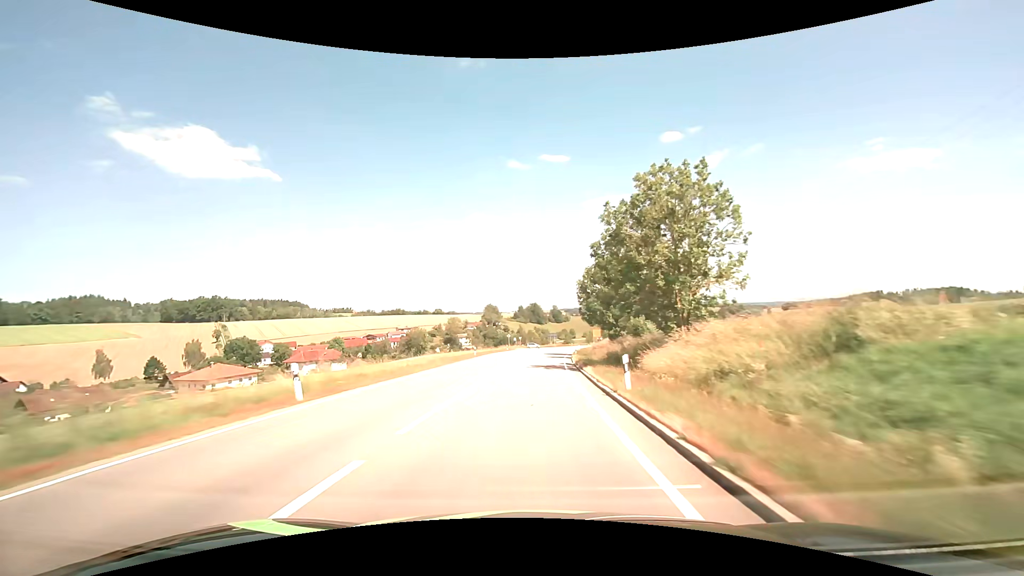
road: secondary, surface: asphalt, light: Day
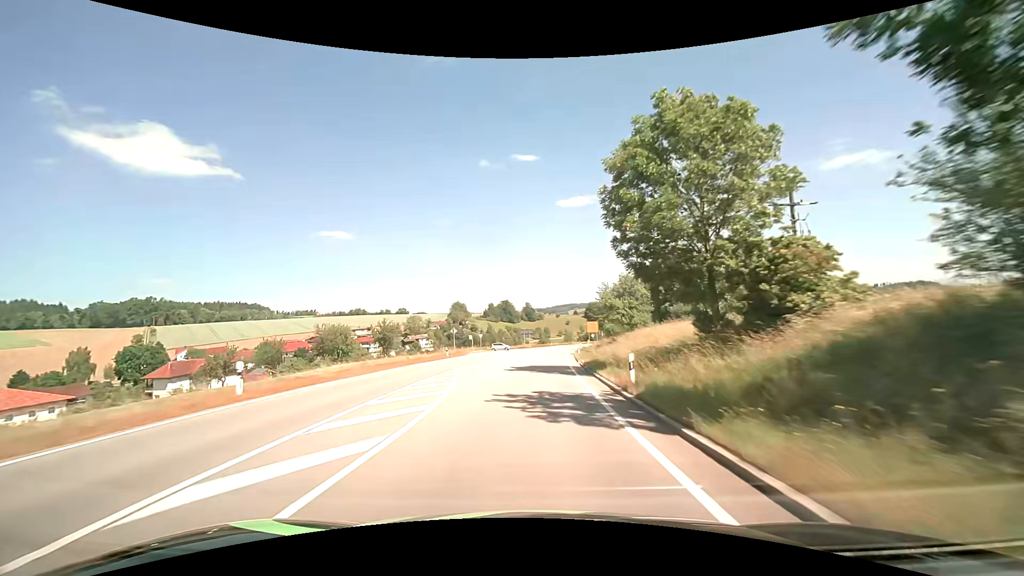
(+1.3, +41.3) m; +3°
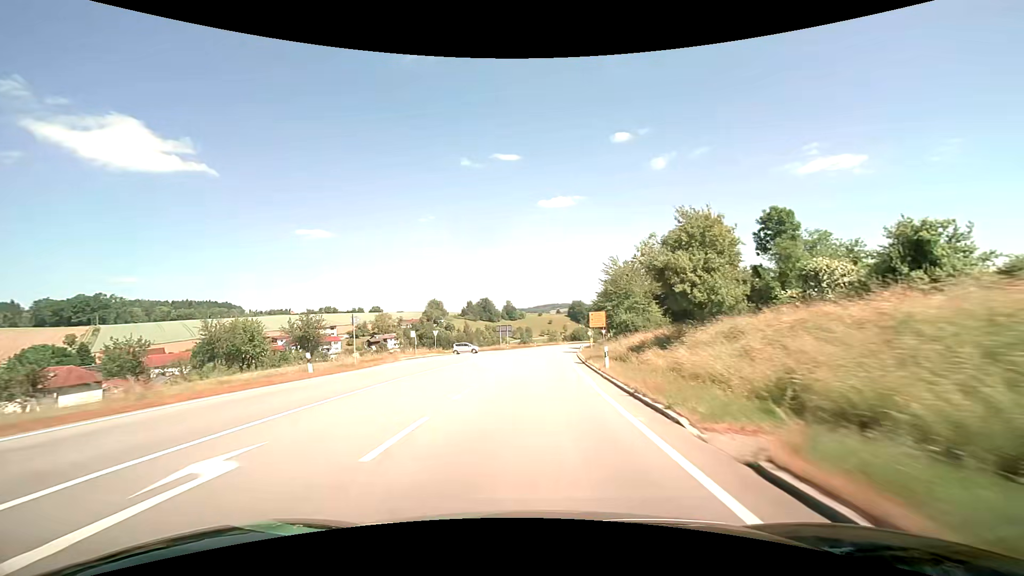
(+0.5, +27.3) m; +2°
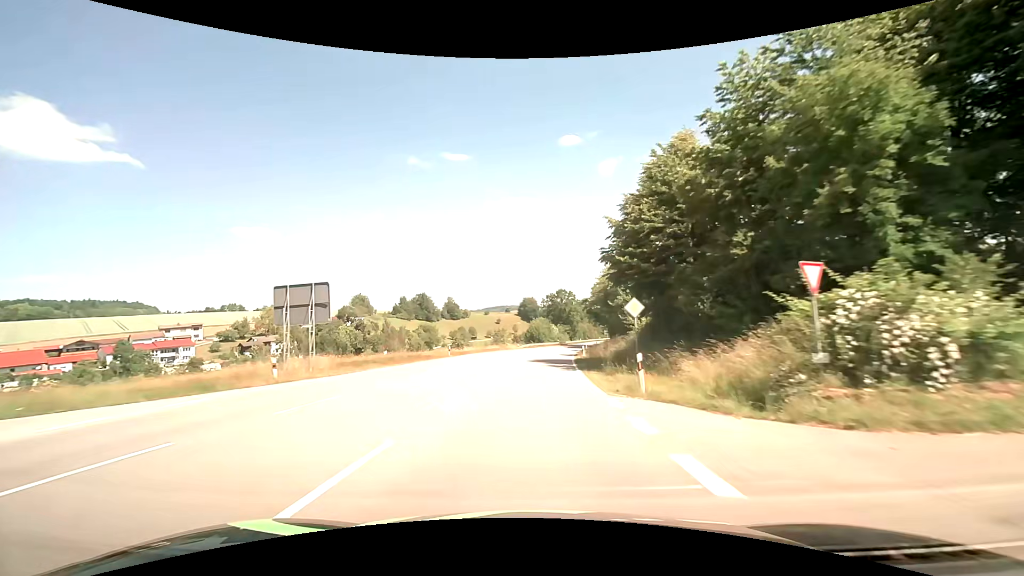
(+3.9, +67.3) m; +6°
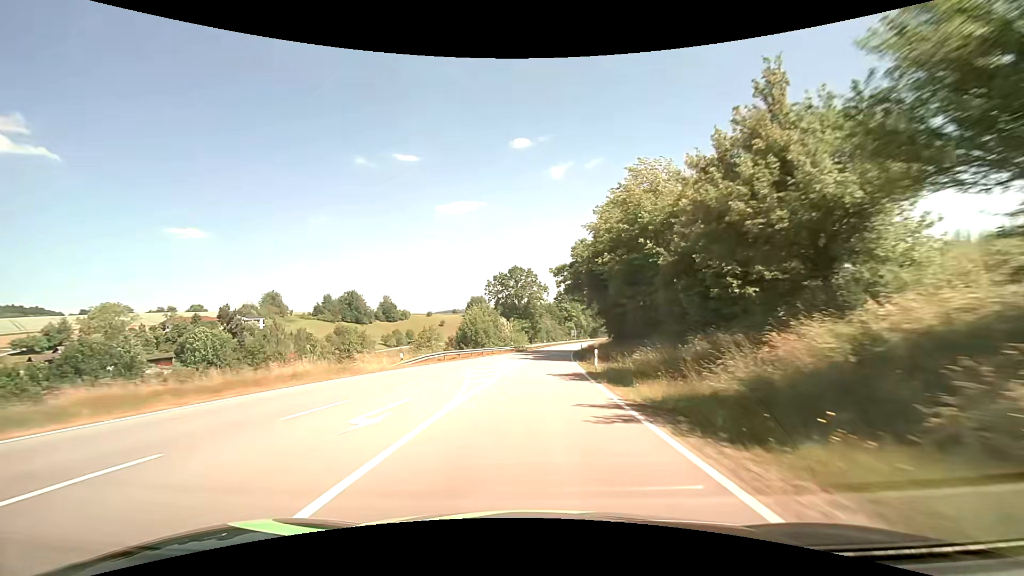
(+2.6, +53.8) m; +5°
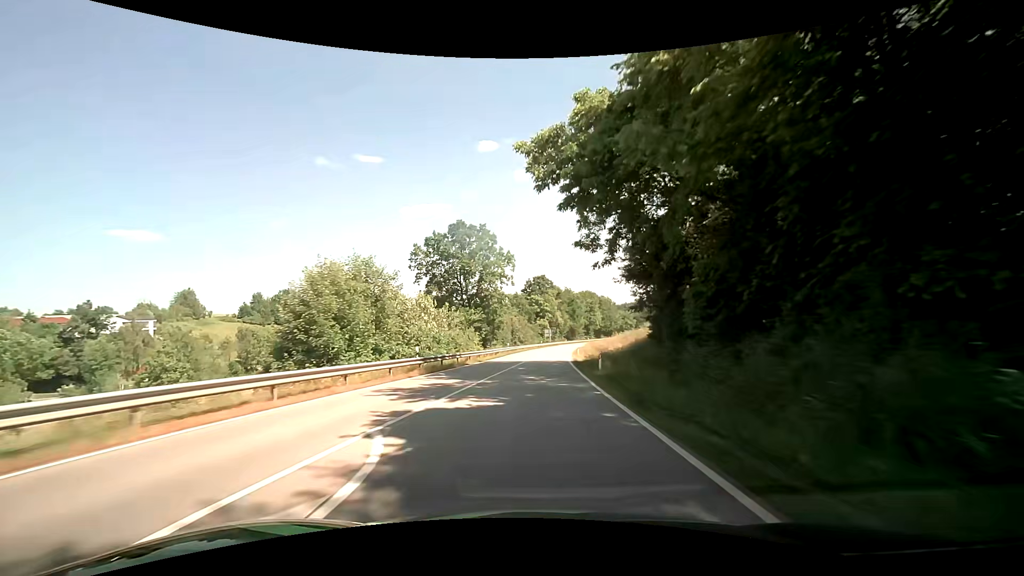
(+1.5, +40.5) m; +4°
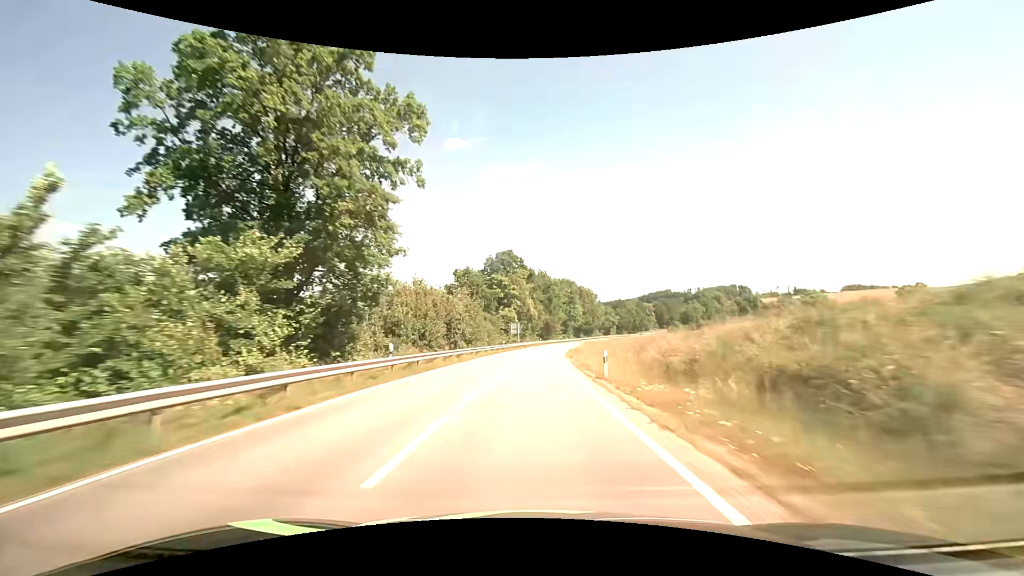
(+1.5, +40.8) m; +4°
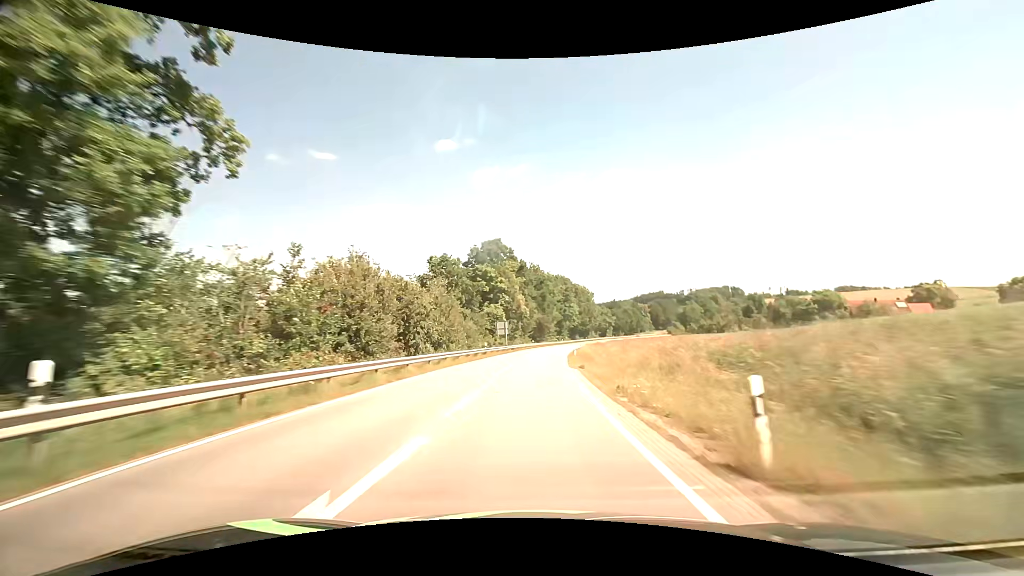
(+0.1, +13.7) m; +1°
(0, +10) (0, +20) (0, +30) (+1, +40) (+1, +50) (+2, +60) (+3, +70) (+4, +80) (+6, +90) (+7, +100) m
